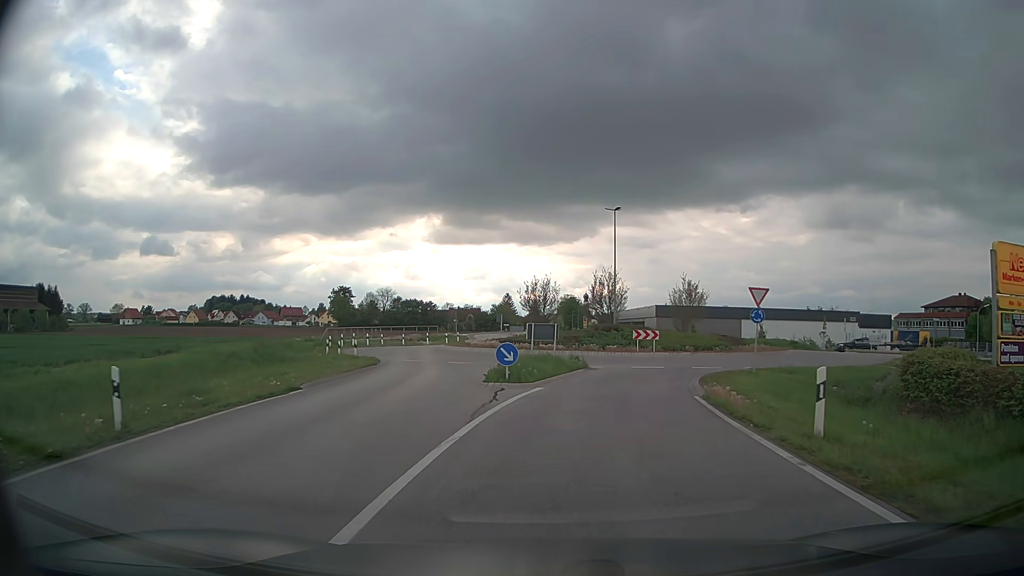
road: secondary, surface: asphalt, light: Day
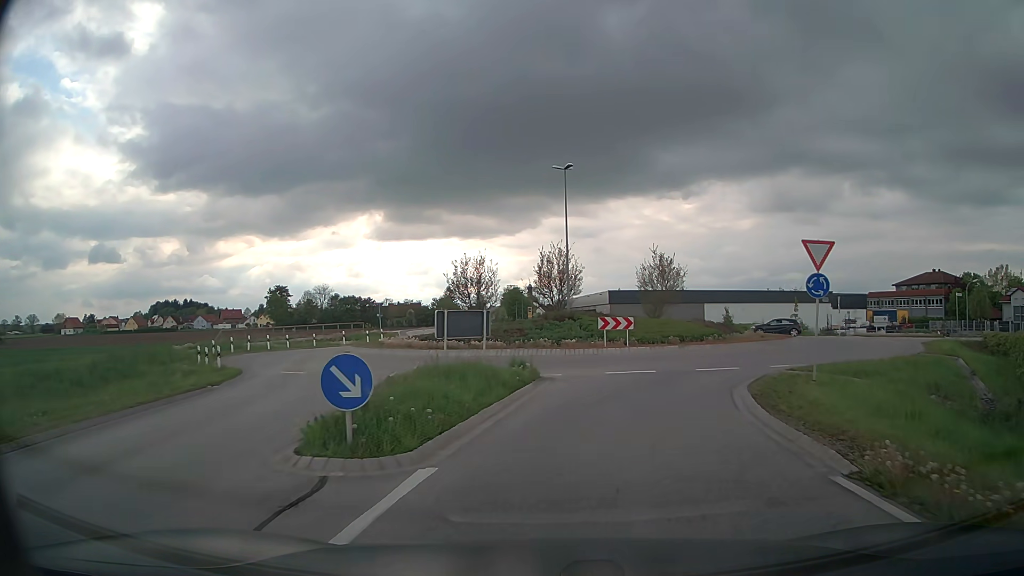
(+0.4, +10.5) m; +5°
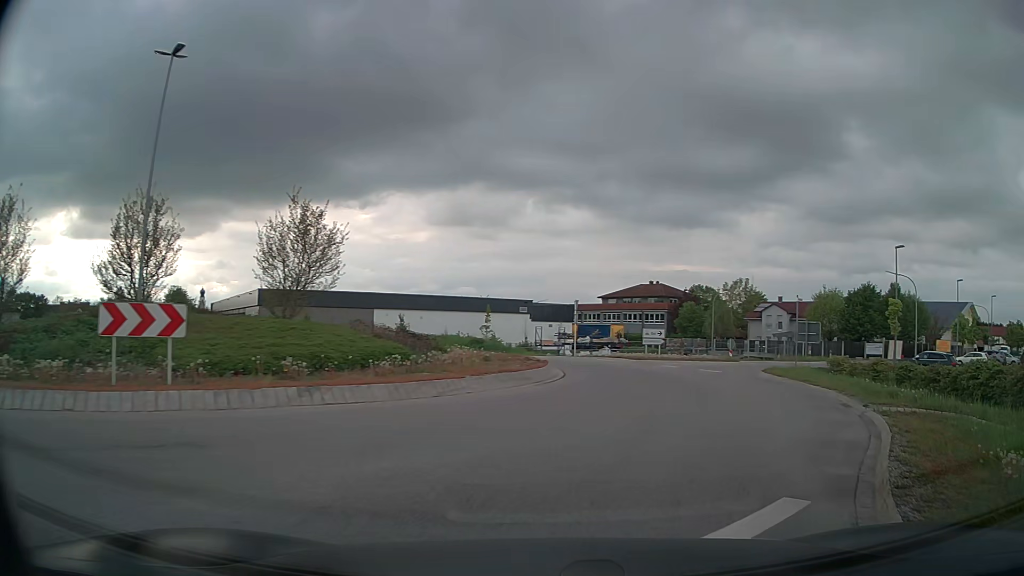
(+3.3, +17.8) m; +27°
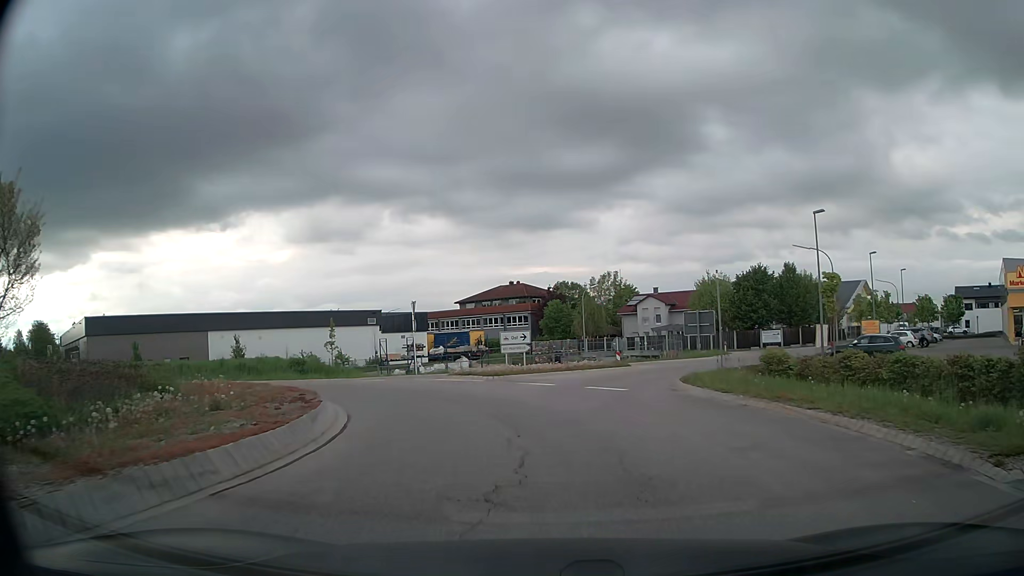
(+1.3, +8.8) m; +13°
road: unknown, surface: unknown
(-1, +10) (-5, +19) (-14, +23) (-24, +24) (-34, +25) (-43, +28) (-52, +32) (-61, +38) (-69, +44) (-76, +51) m
